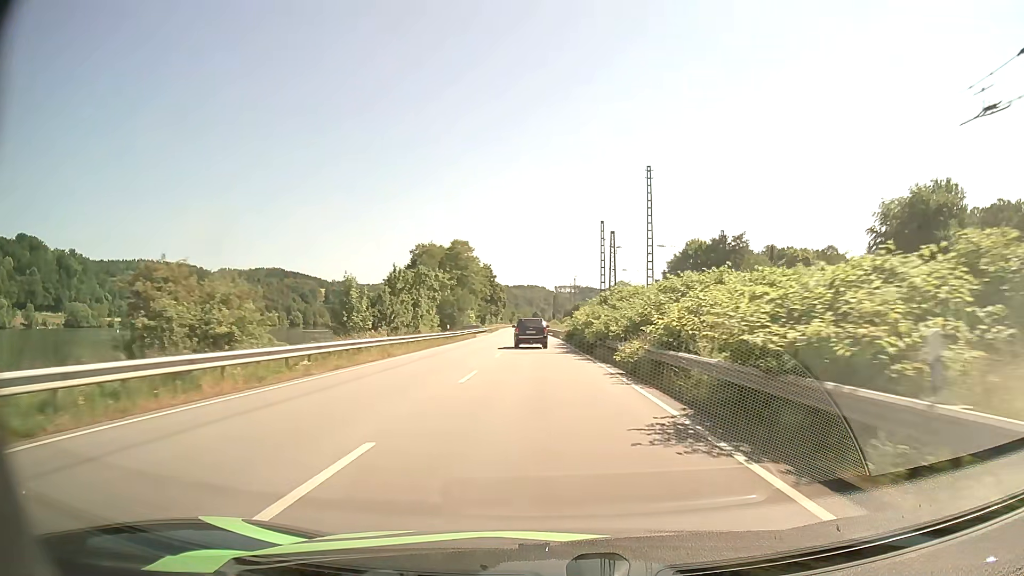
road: primary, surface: asphalt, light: Day
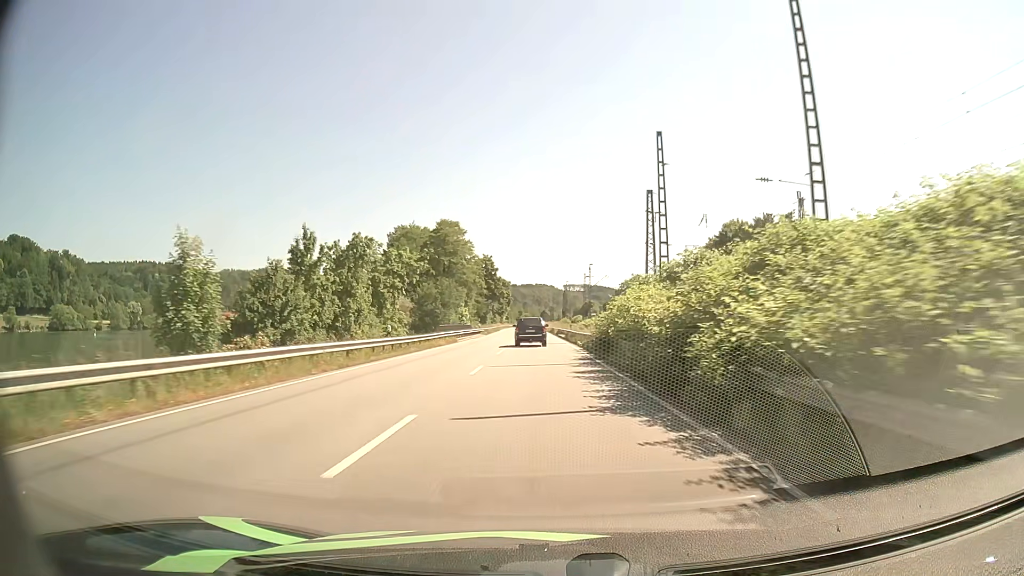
(-0.1, +21.9) m; 0°
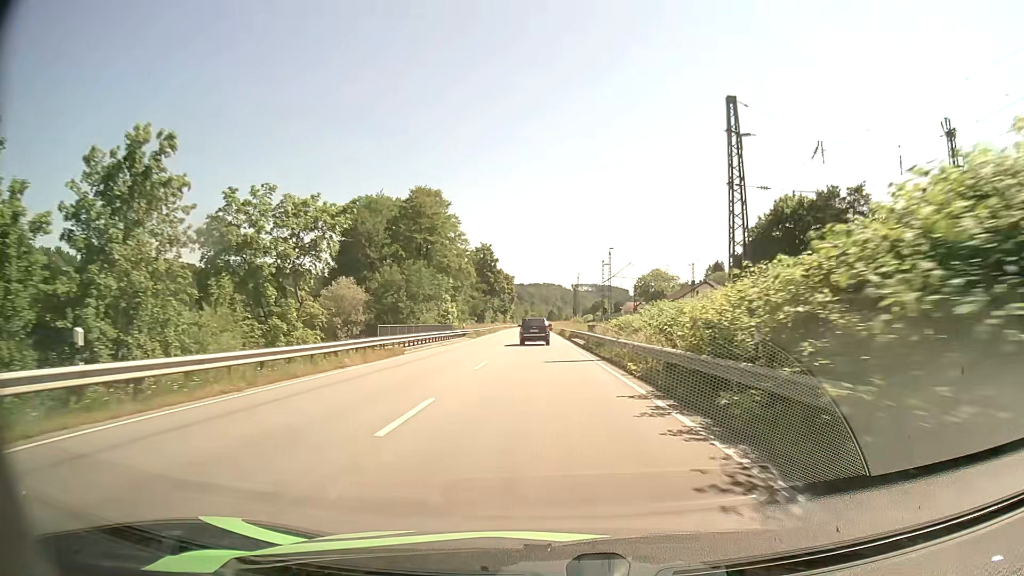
(-0.2, +21.9) m; -1°
(0, +10) (0, +20) (0, +30) (0, +40) (-1, +50) (-1, +60) (-1, +70) (-1, +80) (-1, +90) (-2, +100) m
